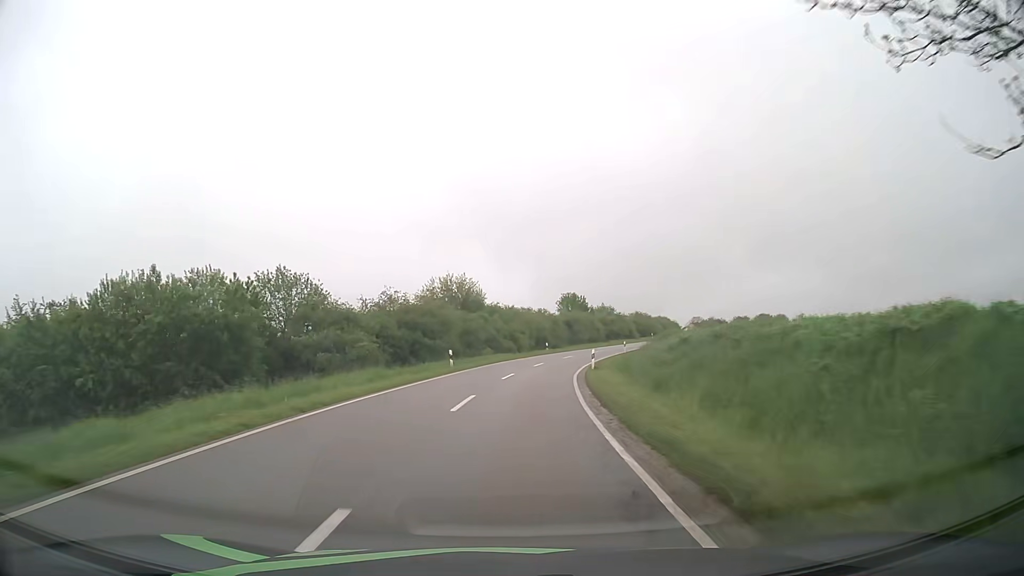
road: tertiary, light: Day
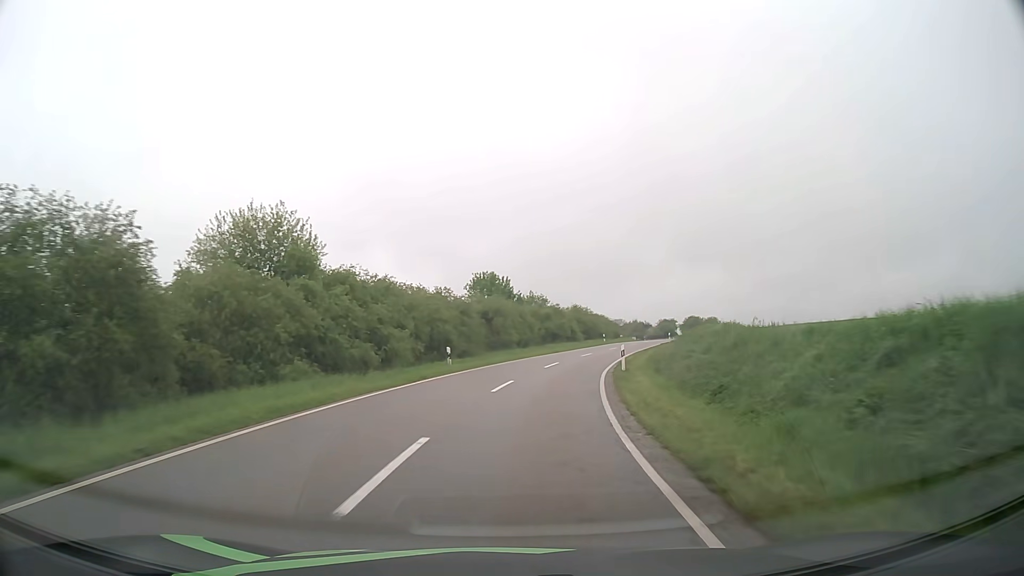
(+1.8, +32.4) m; +8°
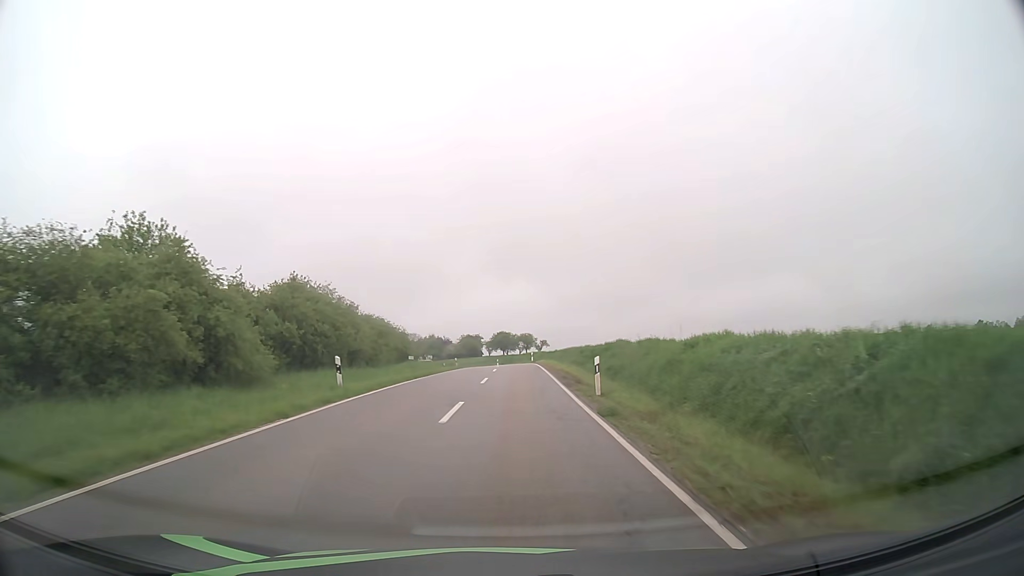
(+8.9, +52.7) m; +18°
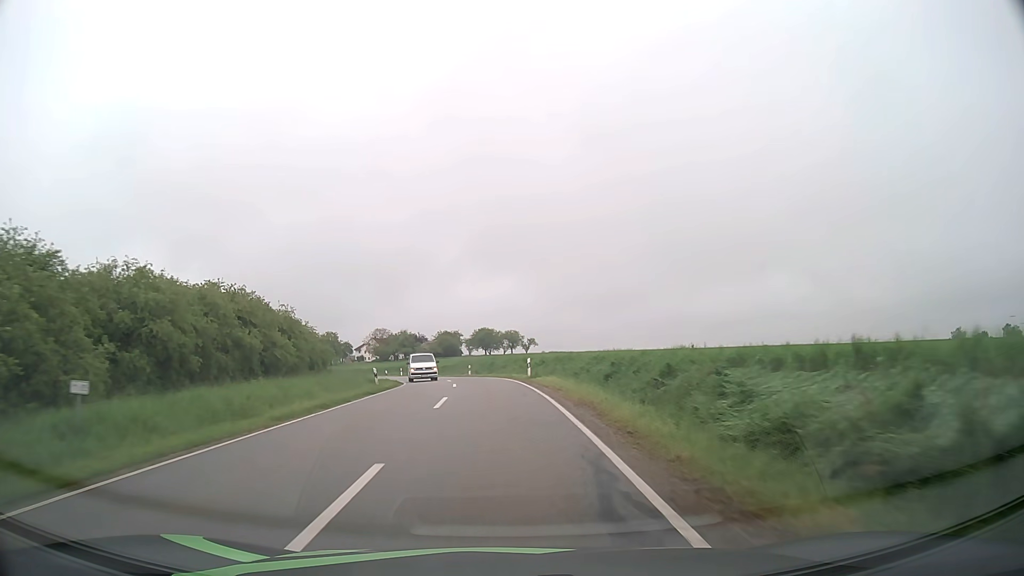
(+0.6, +32.2) m; +1°
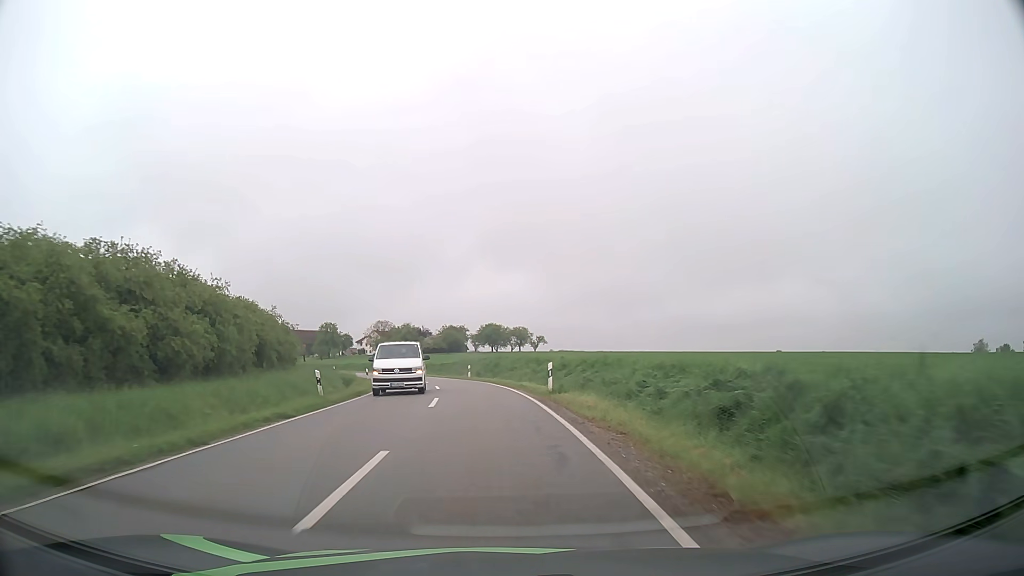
(-0.1, +10.8) m; -1°
